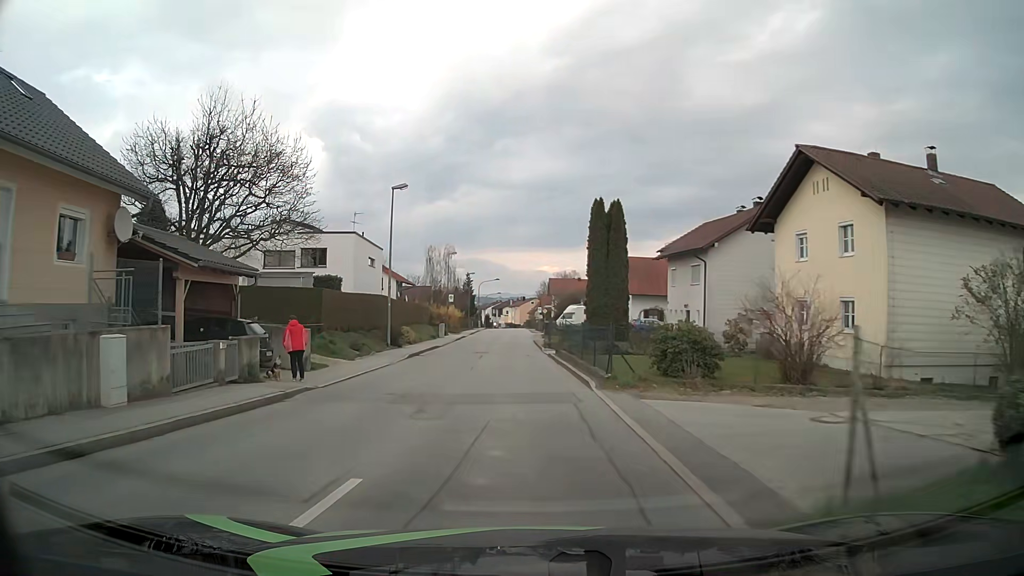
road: unclassified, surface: asphalt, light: Day
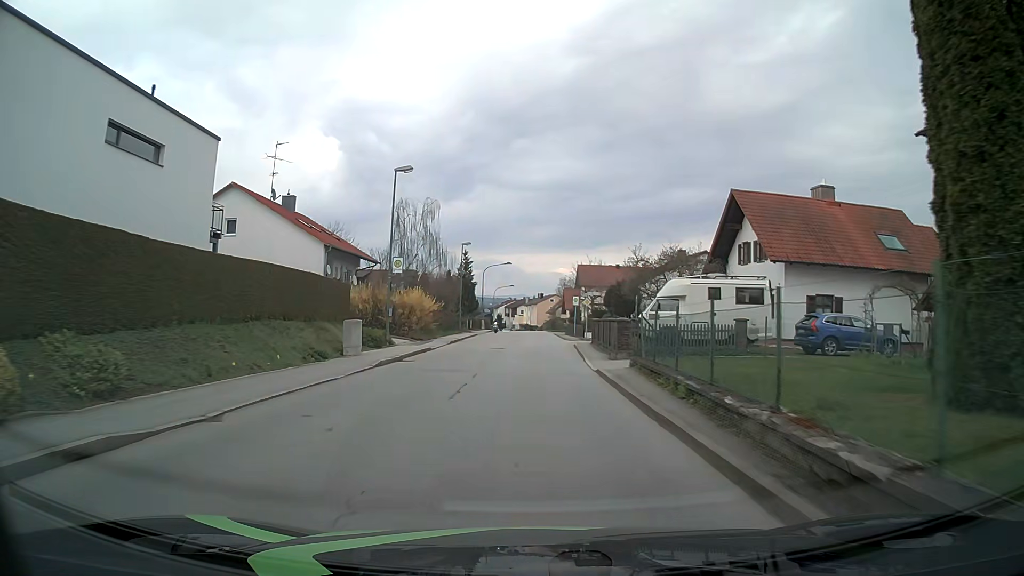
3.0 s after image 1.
(-1.1, +34.9) m; -1°
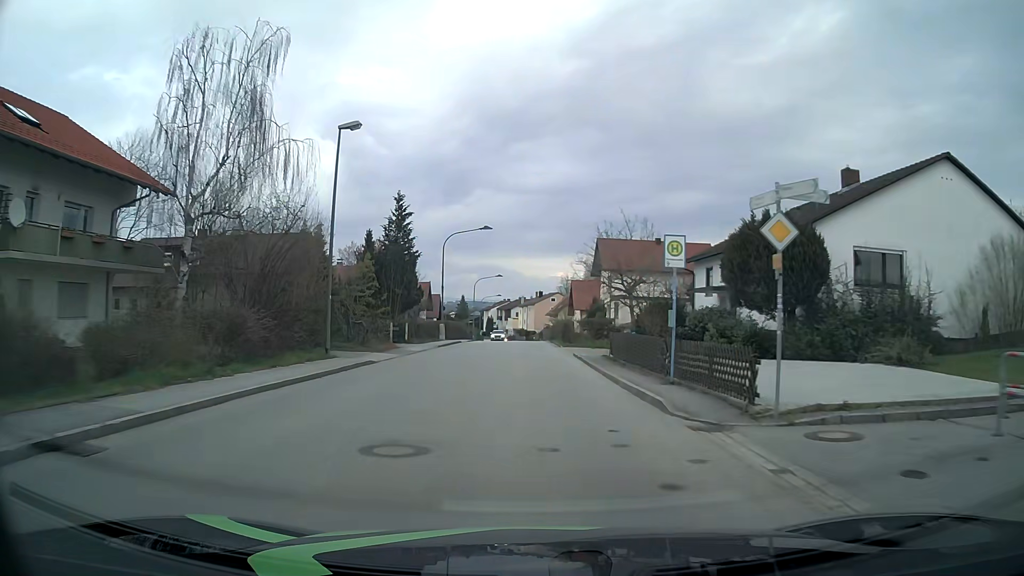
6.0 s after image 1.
(+0.5, +37.5) m; +1°
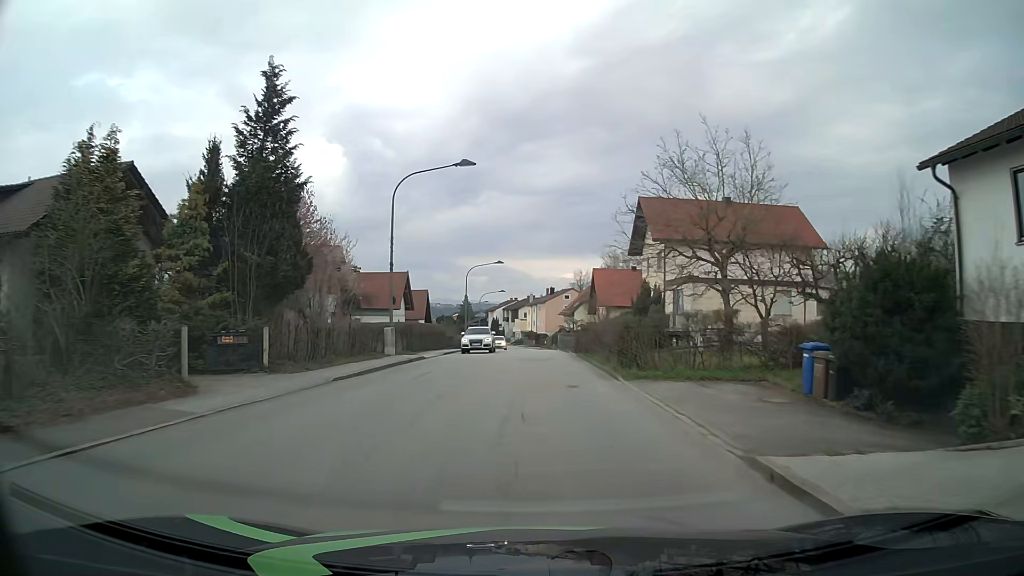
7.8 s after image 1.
(-0.2, +22.8) m; -1°
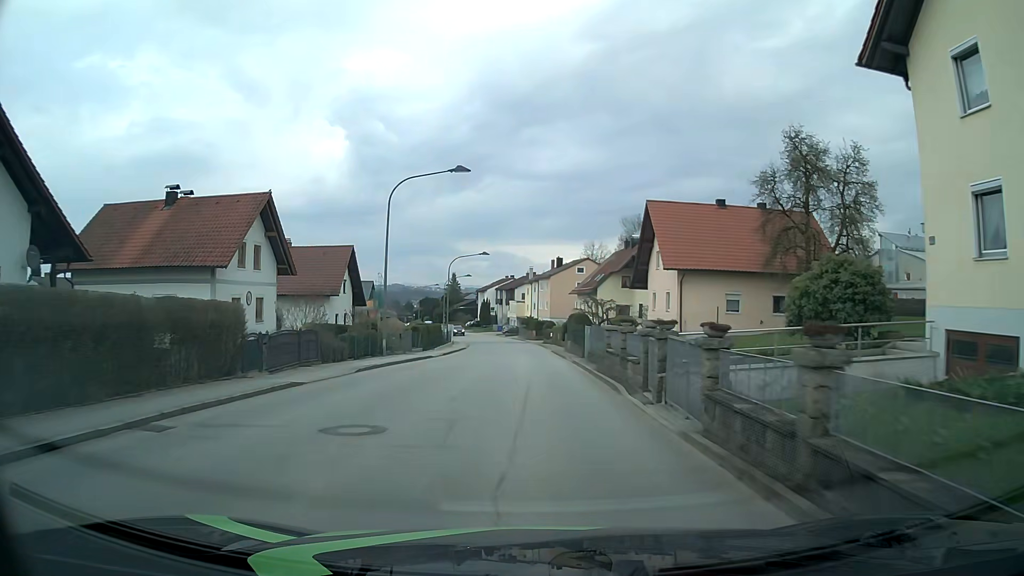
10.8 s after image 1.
(+0.2, +38.1) m; 0°
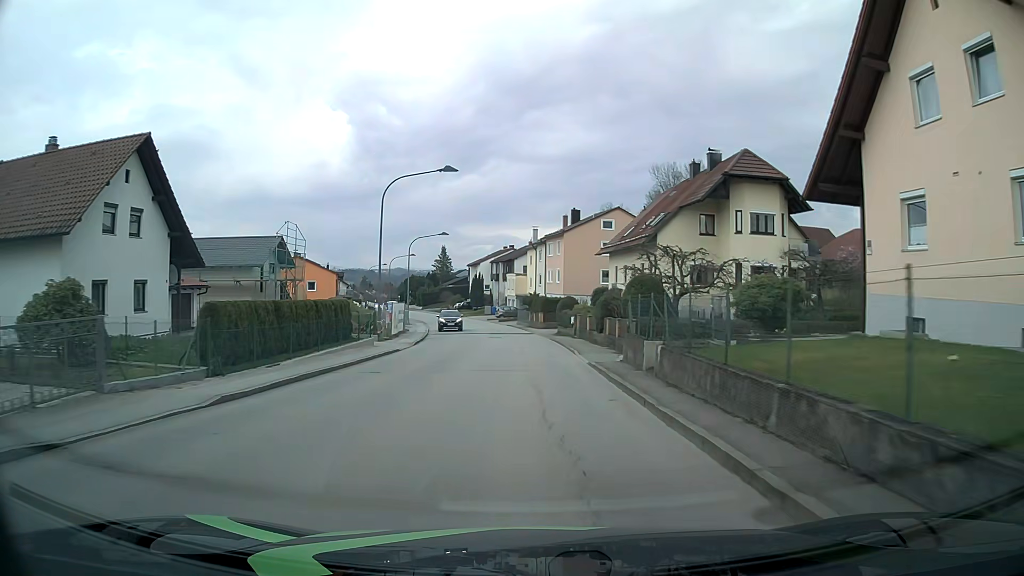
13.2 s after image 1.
(-0.3, +30.9) m; -1°
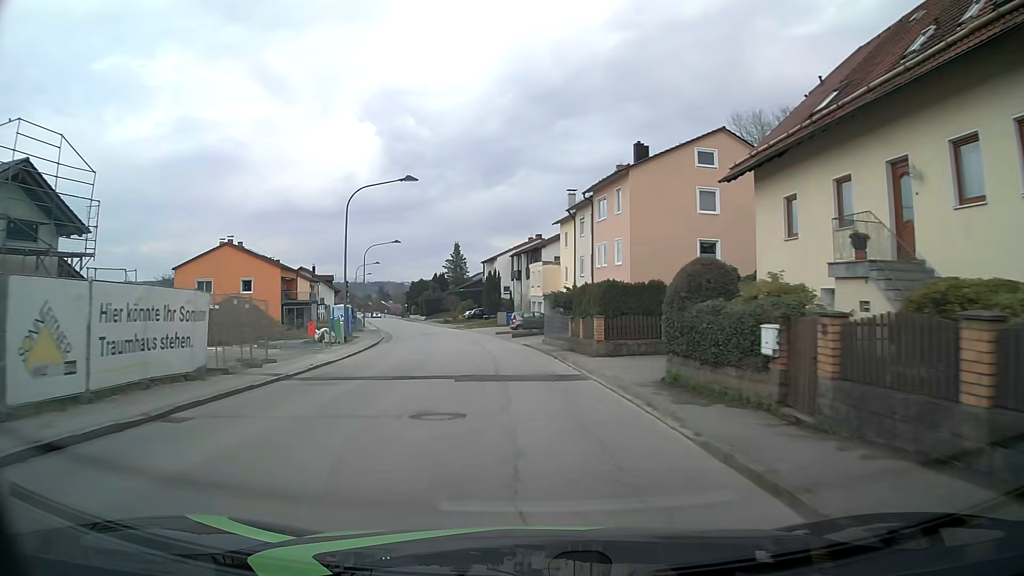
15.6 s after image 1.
(-0.3, +30.7) m; -3°
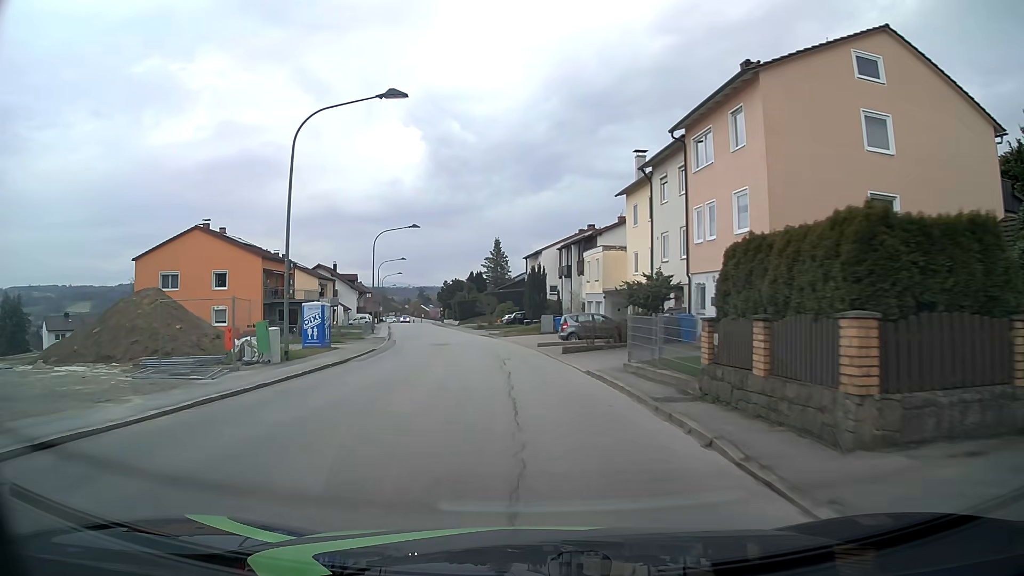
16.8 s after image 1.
(-0.5, +15.1) m; -4°
(0, +10) (-1, +20) (-2, +30) (-3, +40) (-5, +50) (-7, +59) (-9, +69) (-11, +79) (-13, +89) (-16, +99) m
